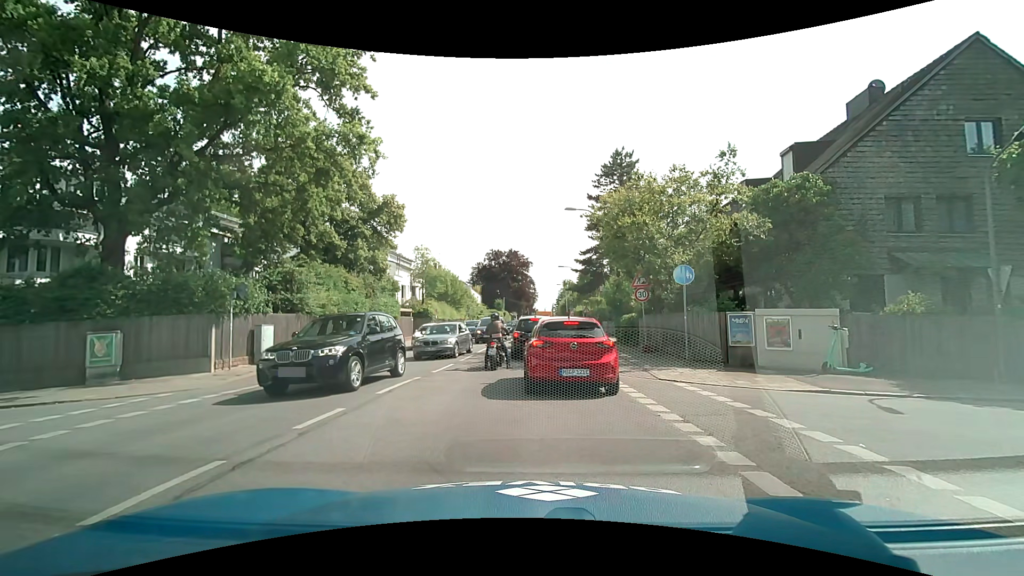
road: secondary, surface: asphalt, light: Day
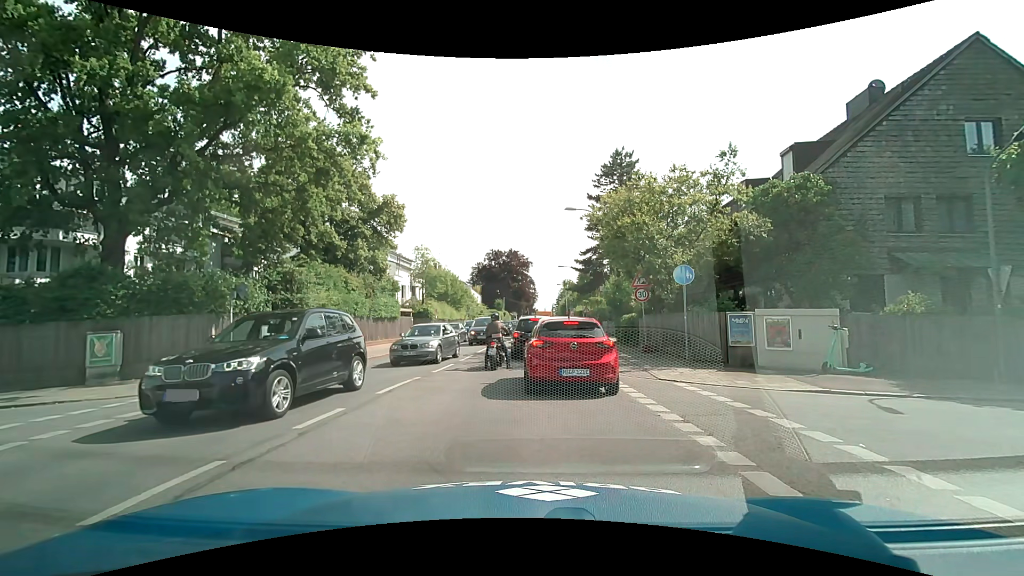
(0.0, 0.0) m; 0°
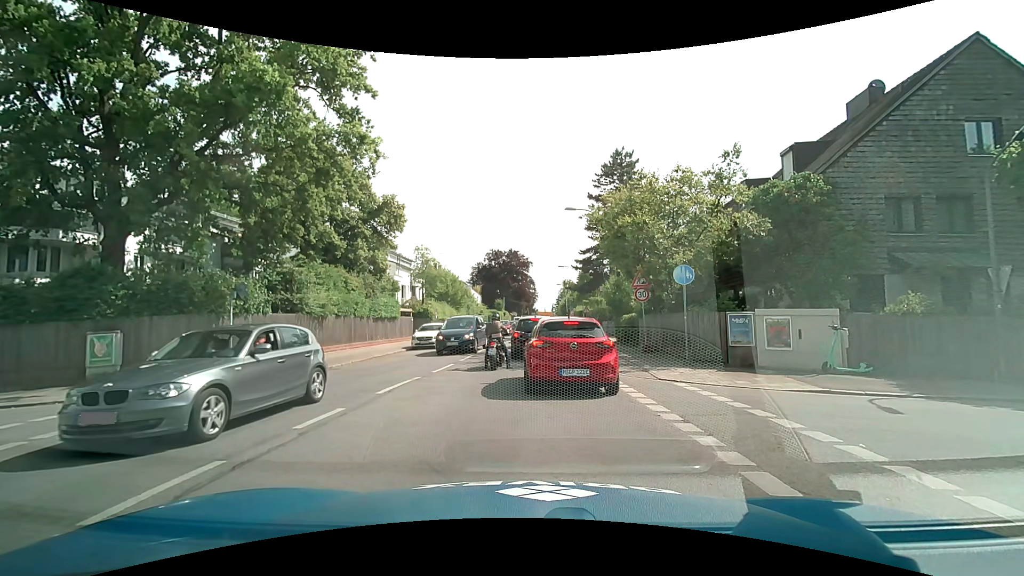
(0.0, 0.0) m; 0°
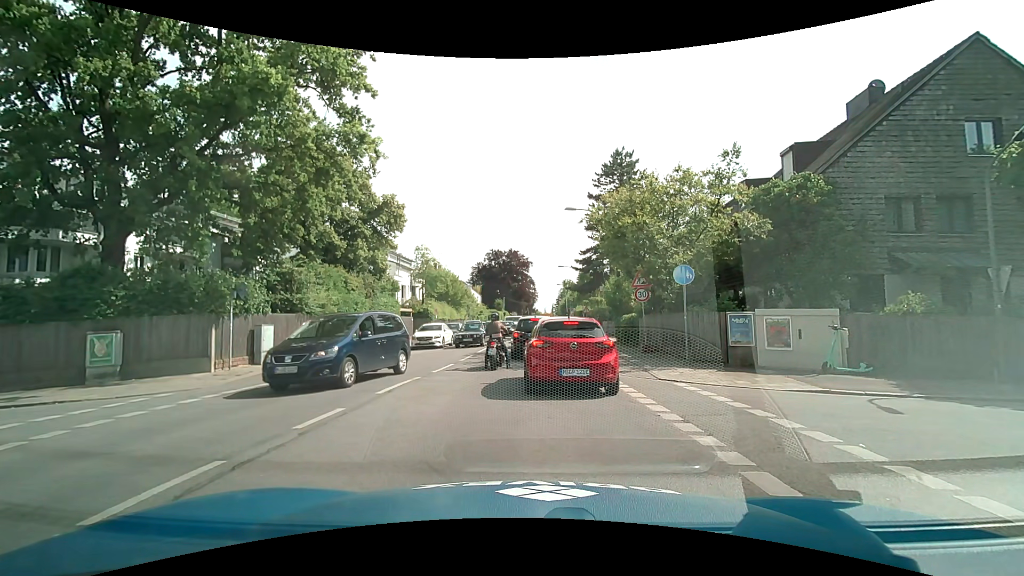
(0.0, 0.0) m; 0°
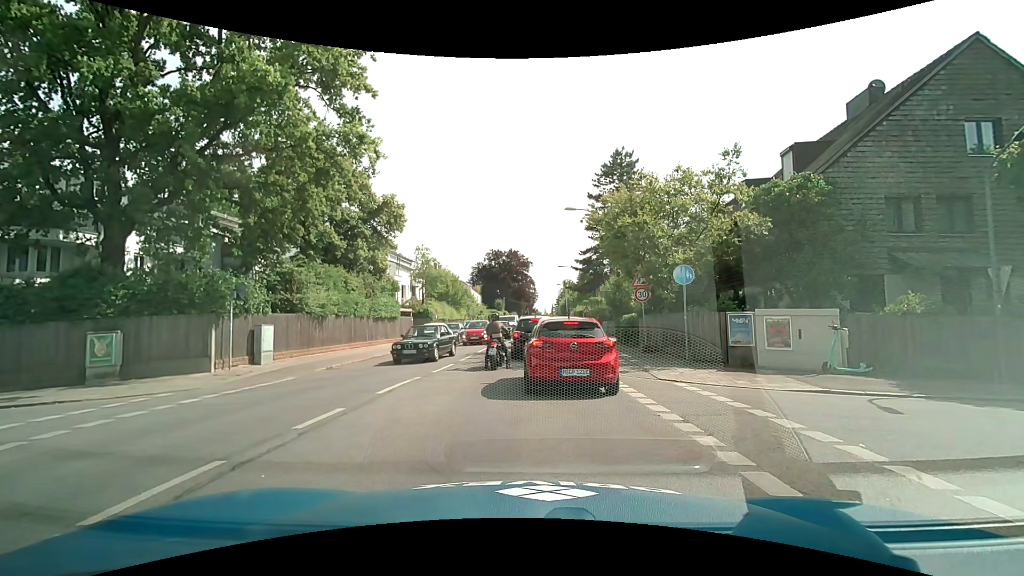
(0.0, 0.0) m; 0°
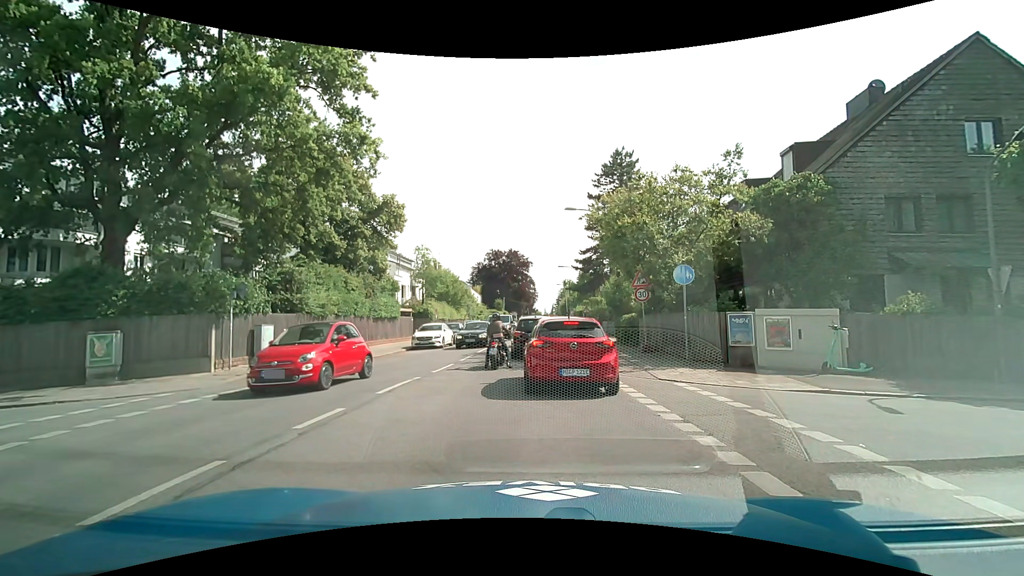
(0.0, 0.0) m; 0°
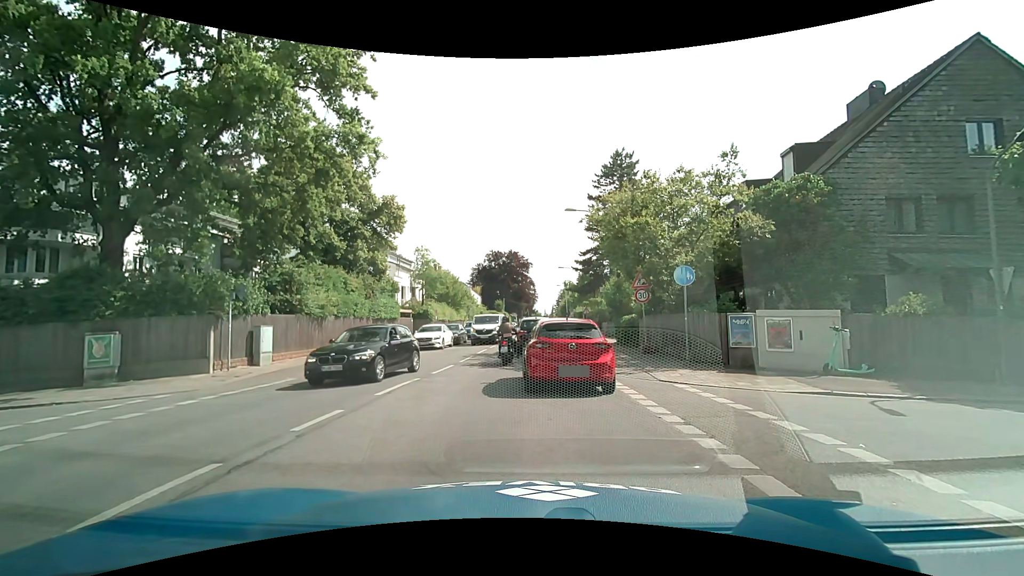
(0.0, +0.1) m; 0°
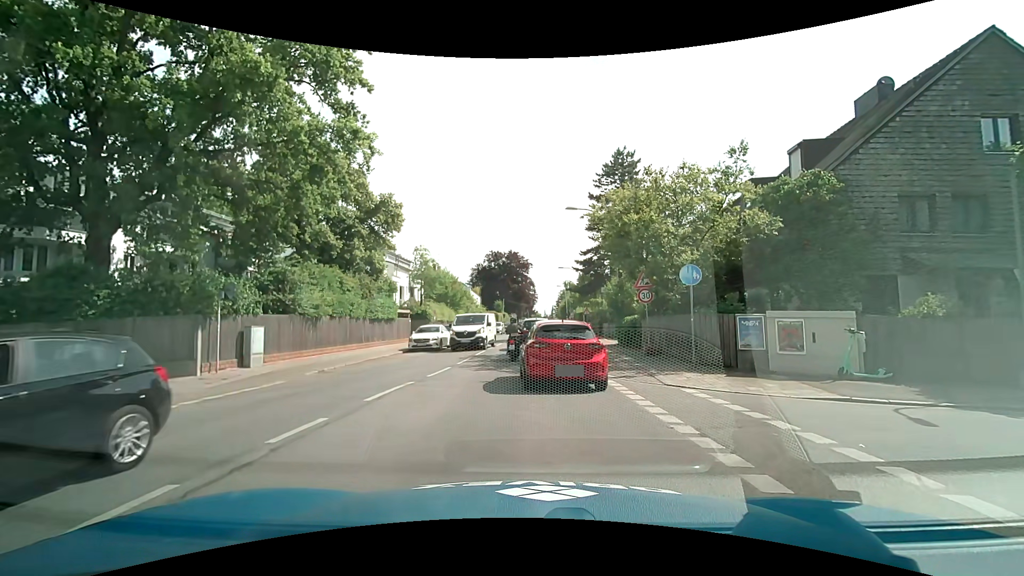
(0.0, +0.6) m; 0°
(0, +10) (0, +20) (0, +30) (0, +40) (0, +50) (+1, +60) (+1, +70) (+1, +80) (+2, +90) (+2, +100) m
